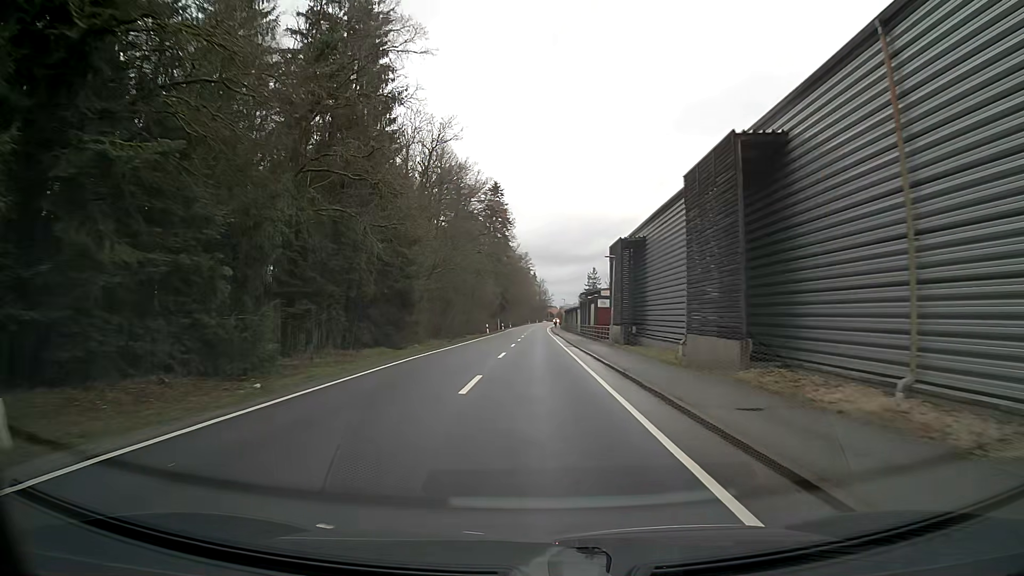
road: tertiary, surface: asphalt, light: Day
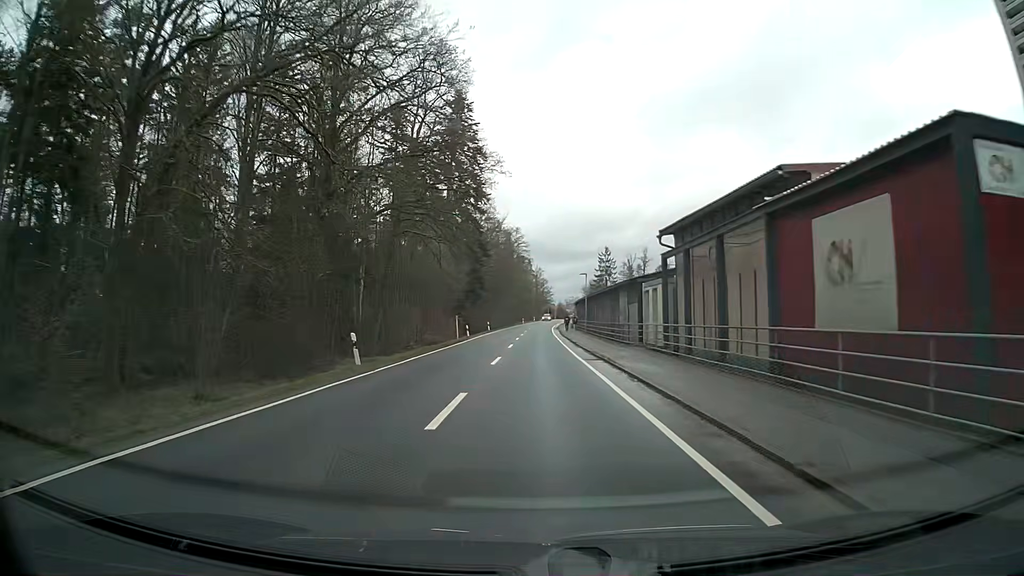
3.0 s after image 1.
(+0.2, +52.3) m; 0°
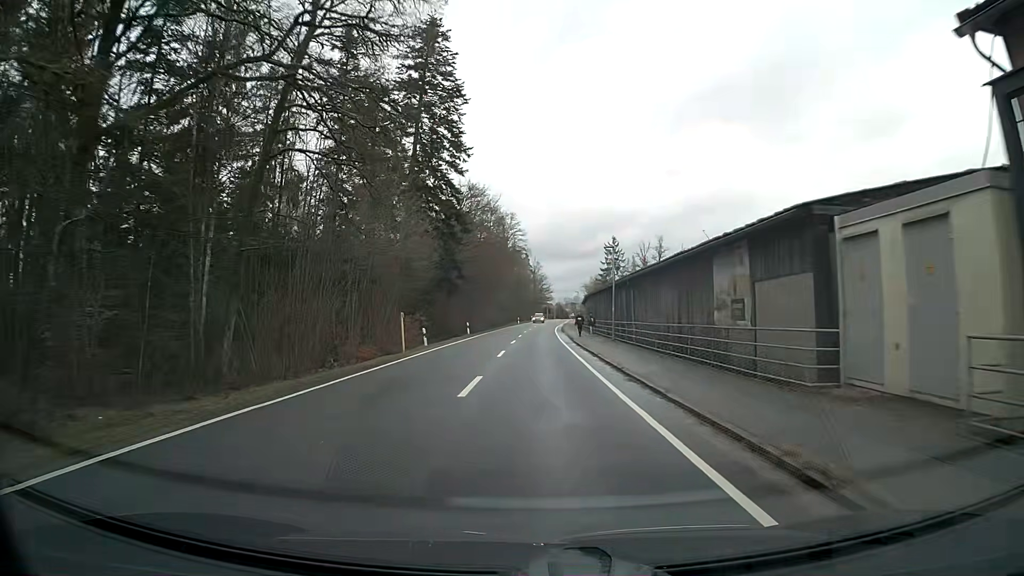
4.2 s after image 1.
(0.0, +20.7) m; 0°
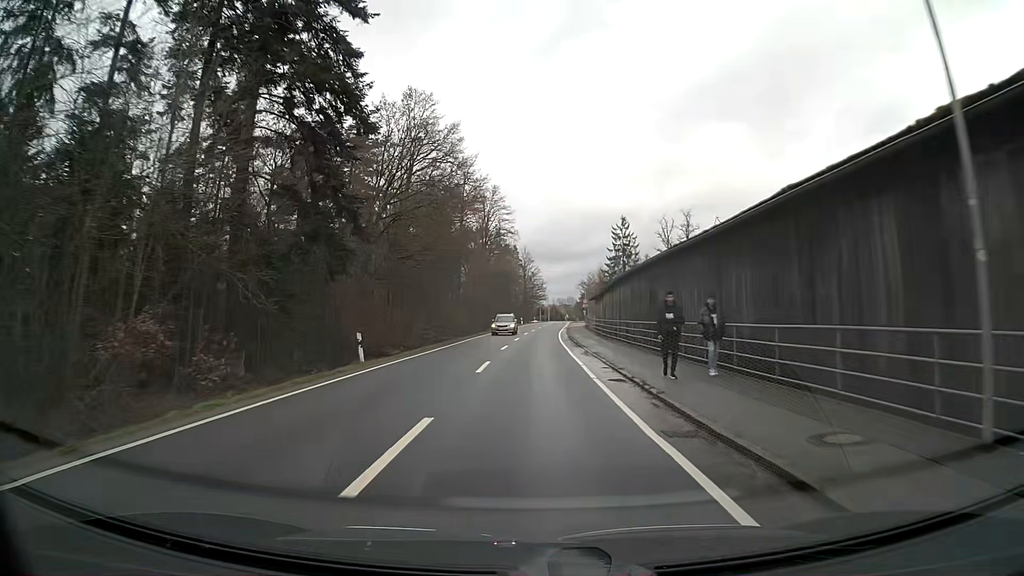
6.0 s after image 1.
(+0.2, +30.7) m; +1°
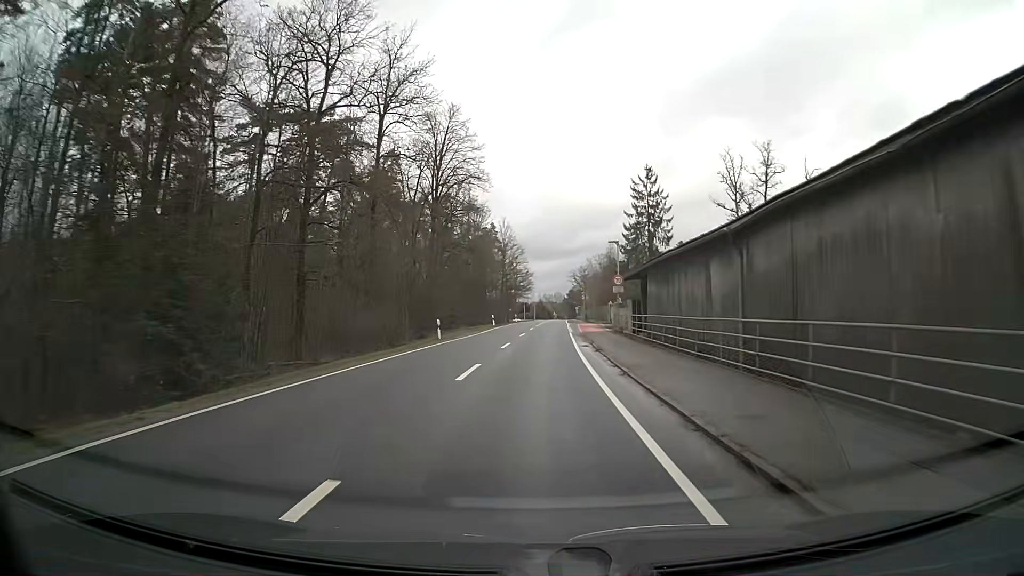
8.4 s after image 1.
(+0.5, +40.0) m; +2°
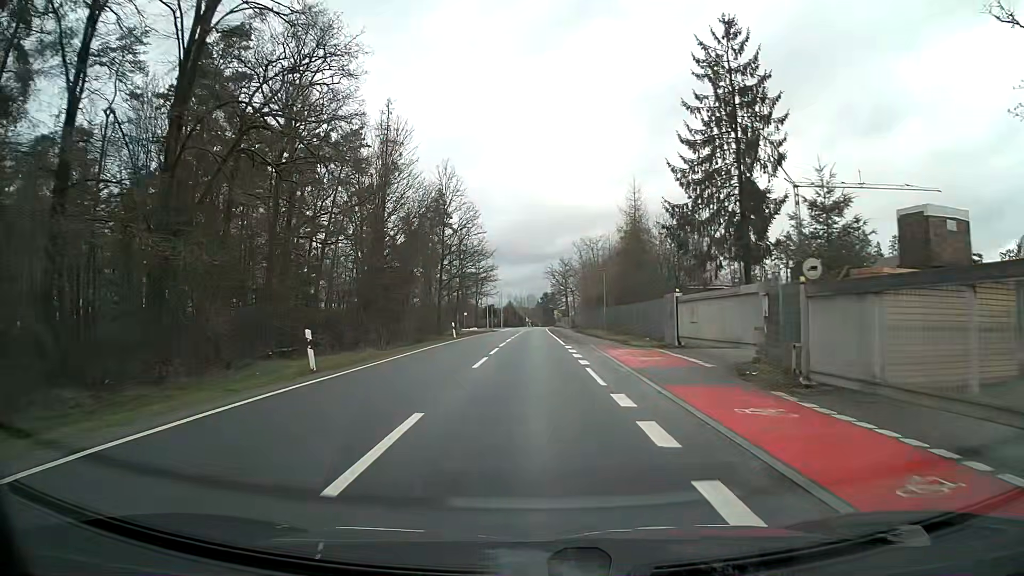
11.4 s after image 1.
(+0.9, +44.3) m; +2°
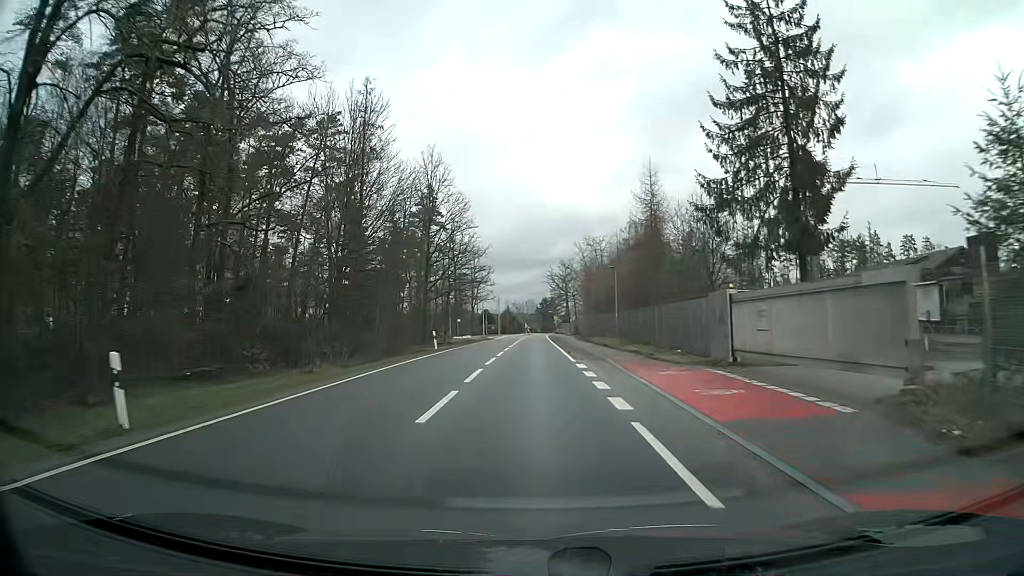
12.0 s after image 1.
(0.0, +8.0) m; 0°
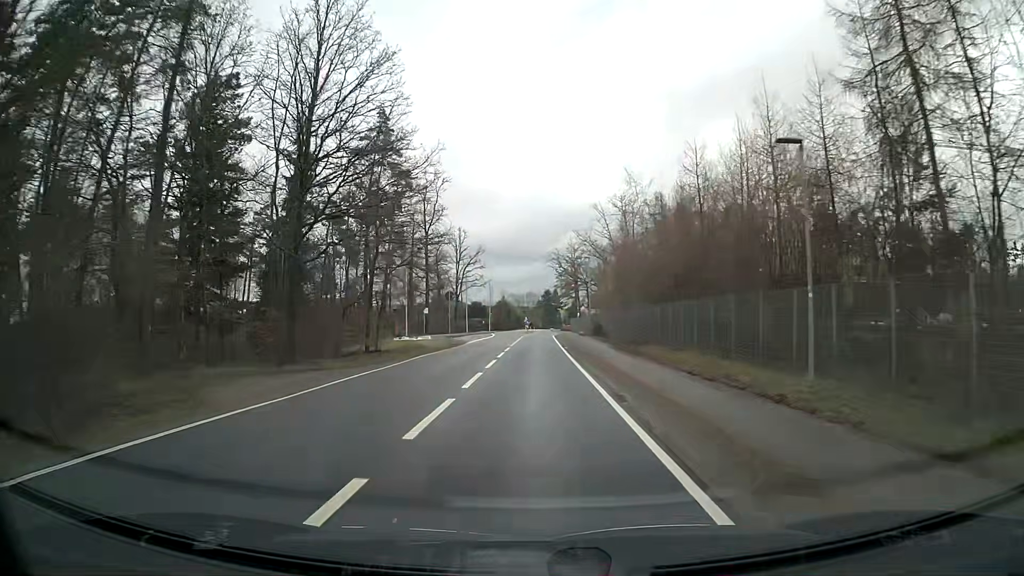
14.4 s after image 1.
(0.0, +31.4) m; 0°
(0, +10) (0, +20) (0, +30) (0, +40) (0, +50) (0, +60) (+1, +70) (+2, +80) (+2, +90) (+2, +100) m
